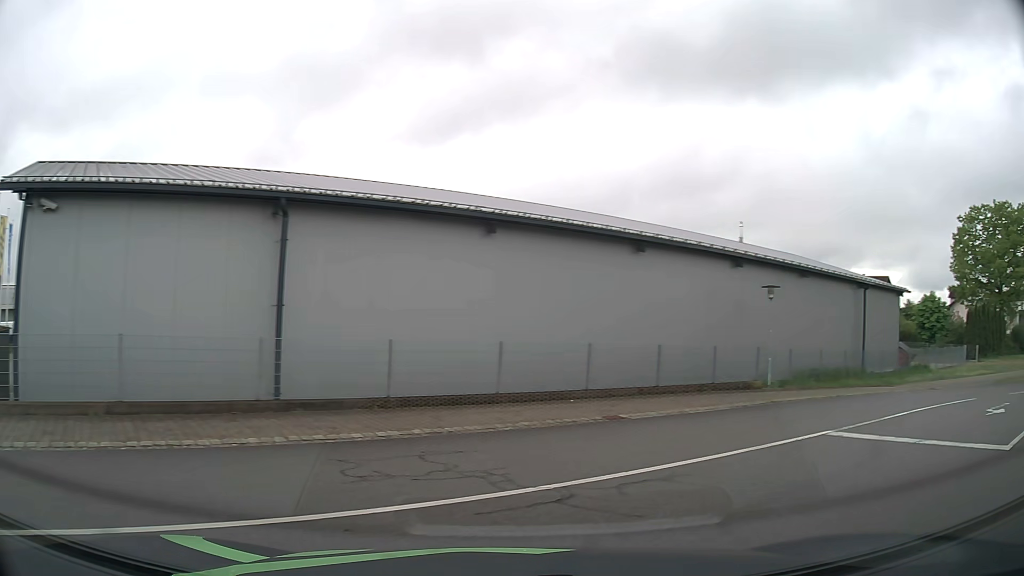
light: Day
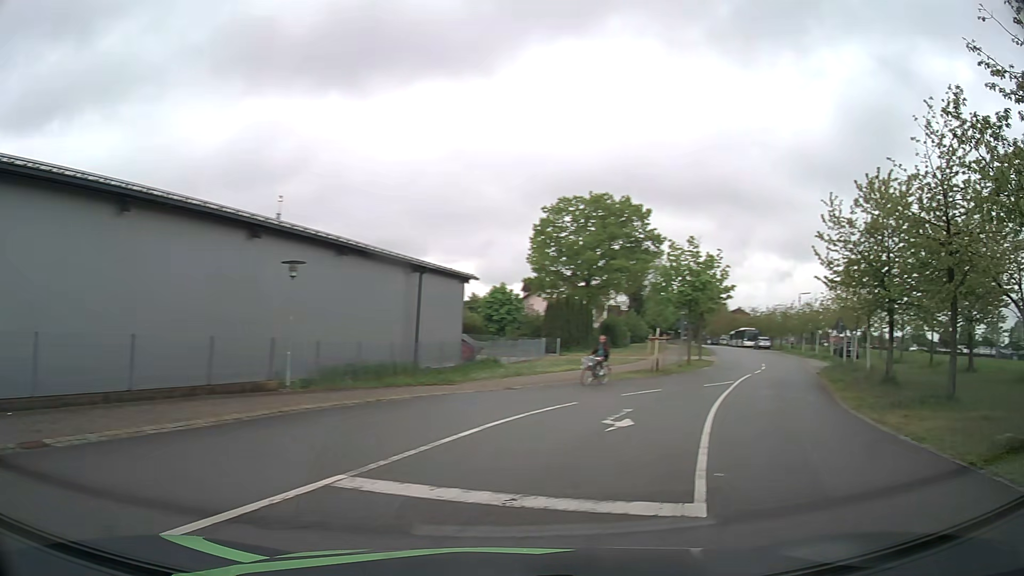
(+1.5, +4.5) m; +37°
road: residential
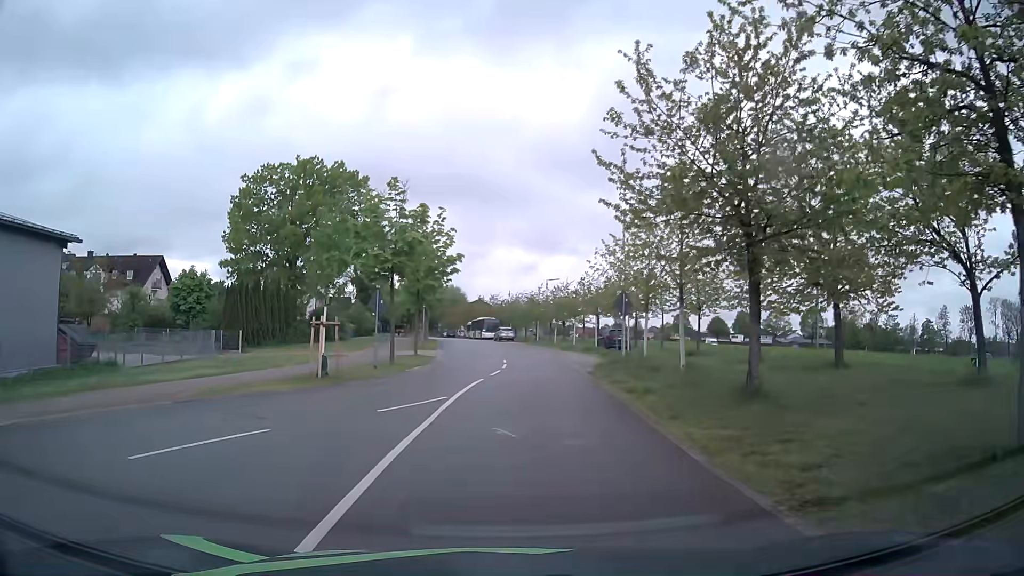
(+4.7, +11.9) m; +25°
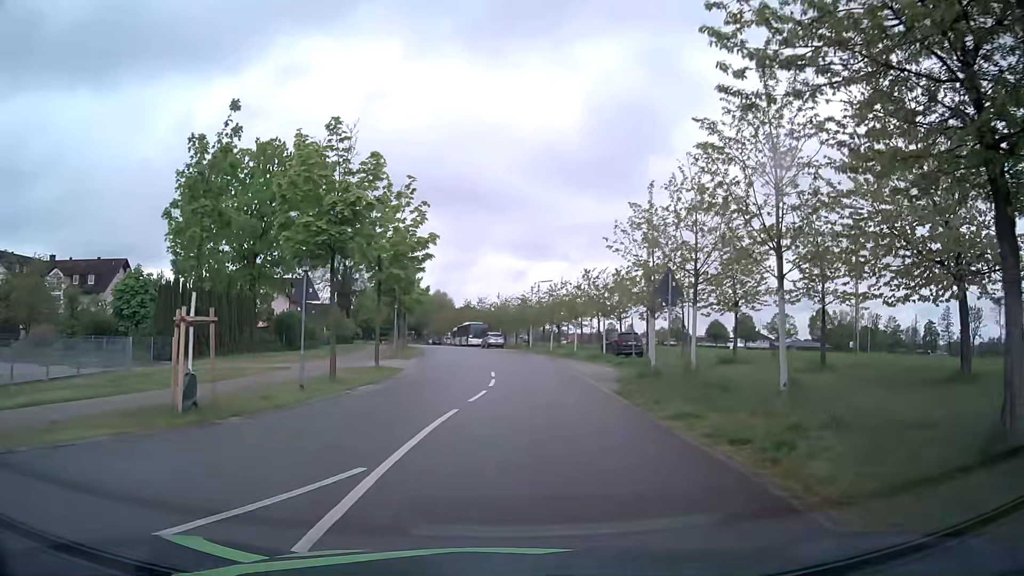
(0.0, +8.4) m; 0°
